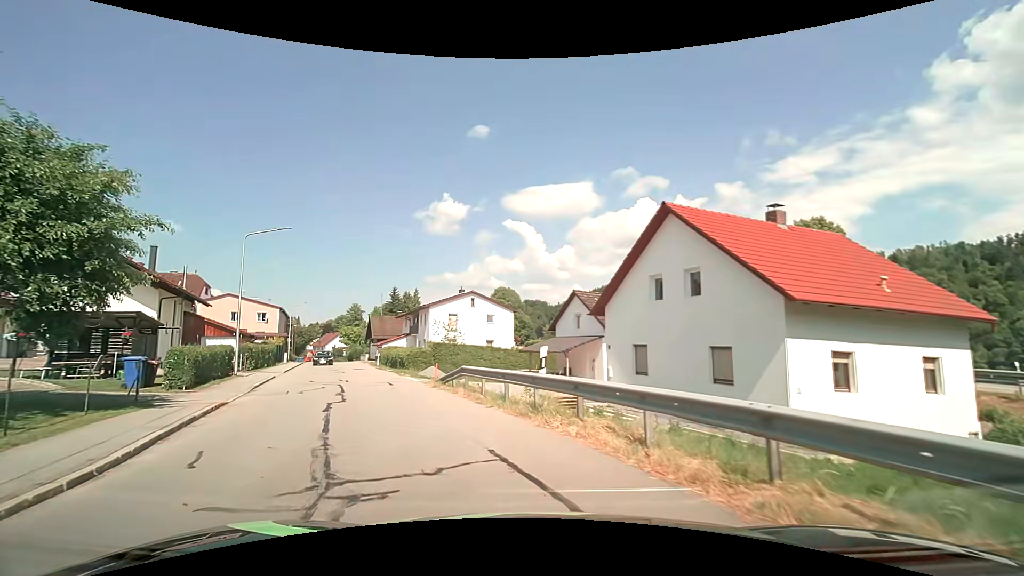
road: tertiary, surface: asphalt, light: Day
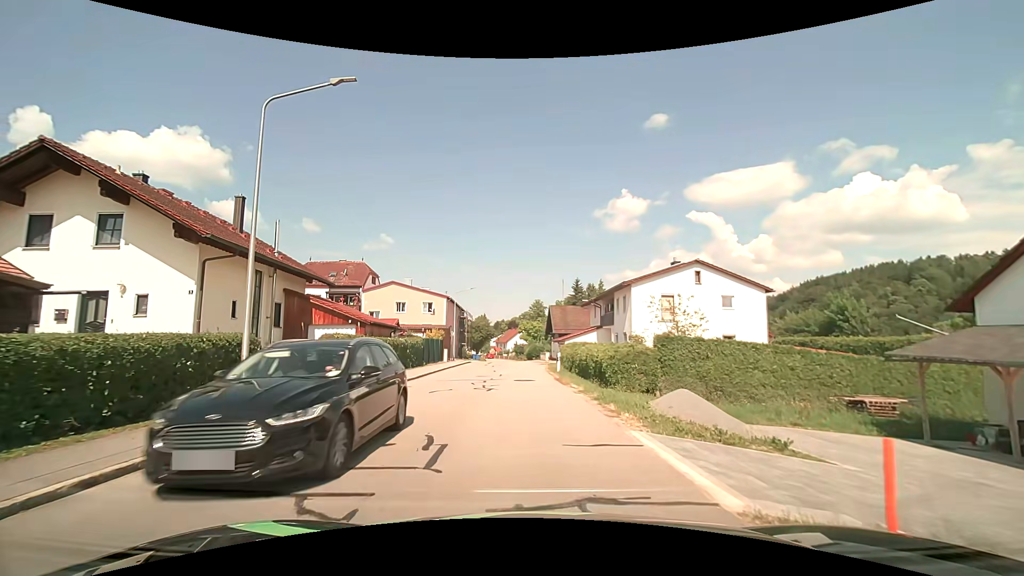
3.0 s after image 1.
(-4.3, +16.6) m; -22°
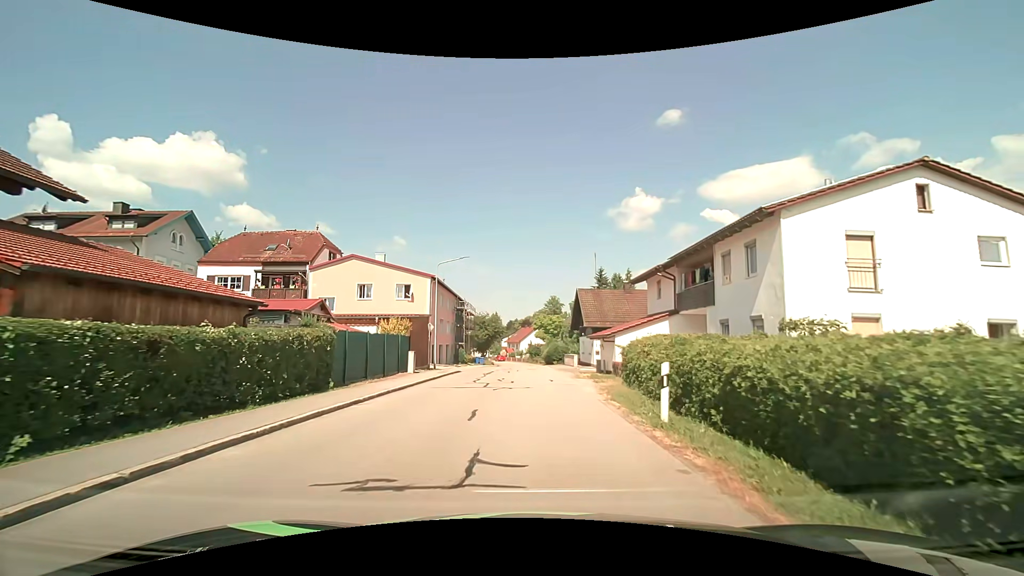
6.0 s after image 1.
(-0.6, +19.0) m; -2°
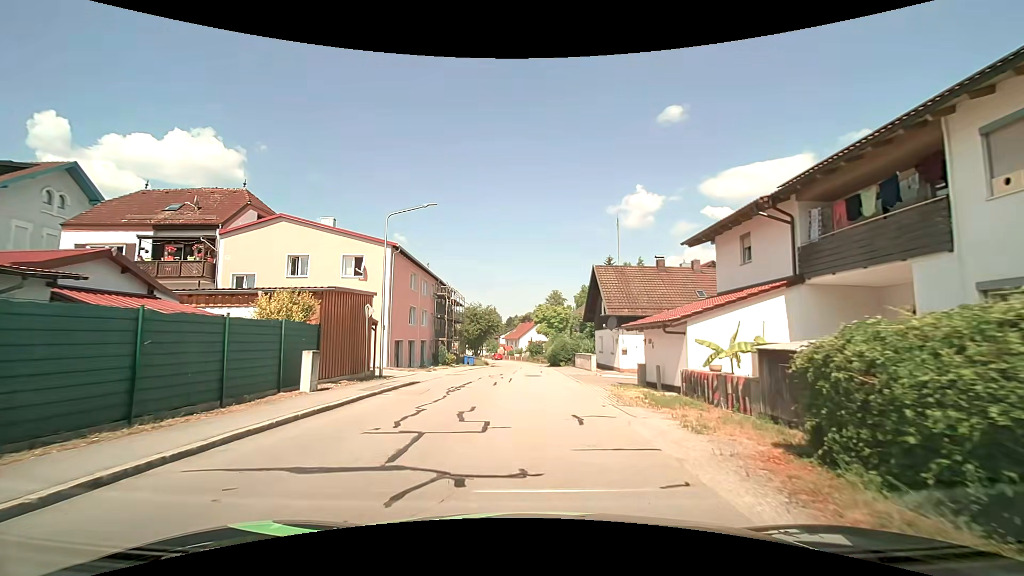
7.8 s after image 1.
(0.0, +12.3) m; 0°
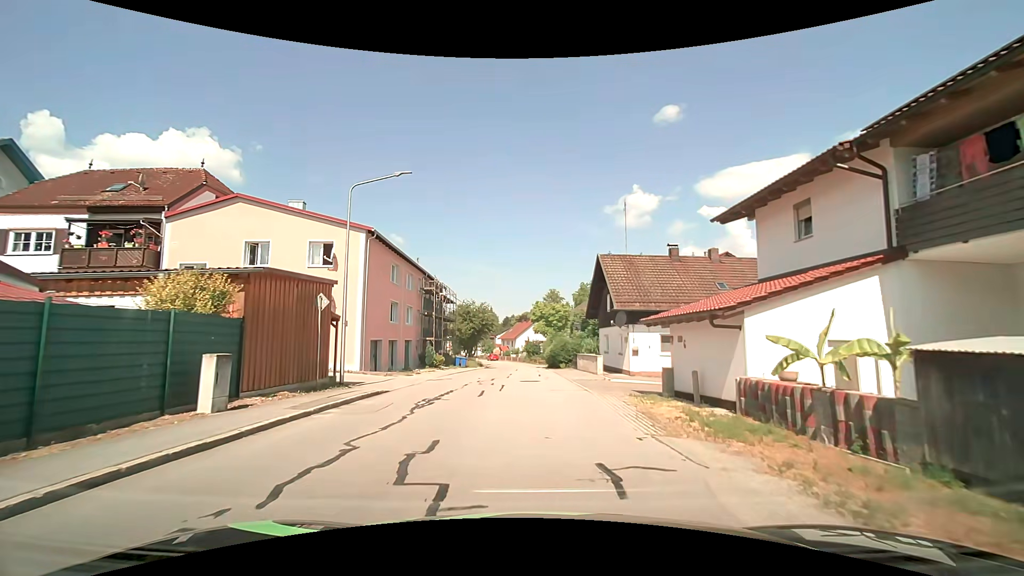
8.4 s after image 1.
(0.0, +4.2) m; +1°
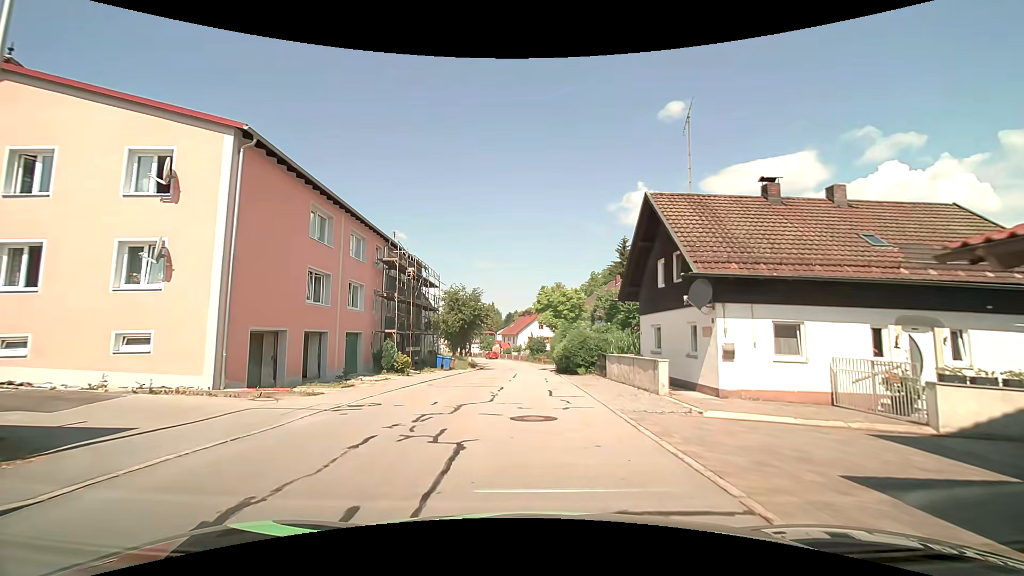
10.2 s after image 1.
(-0.1, +12.2) m; -1°
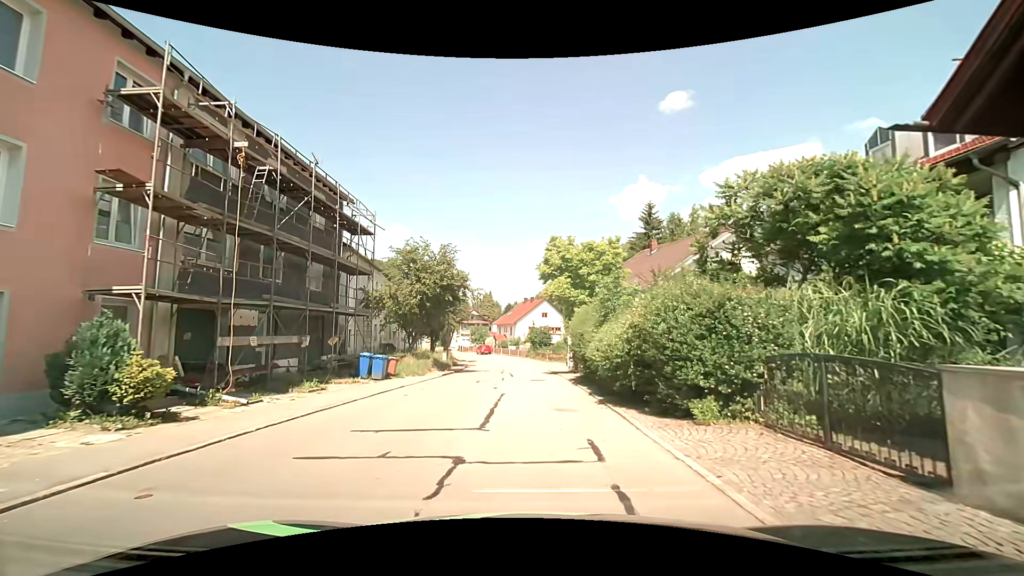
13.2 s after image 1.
(+0.1, +18.3) m; -1°
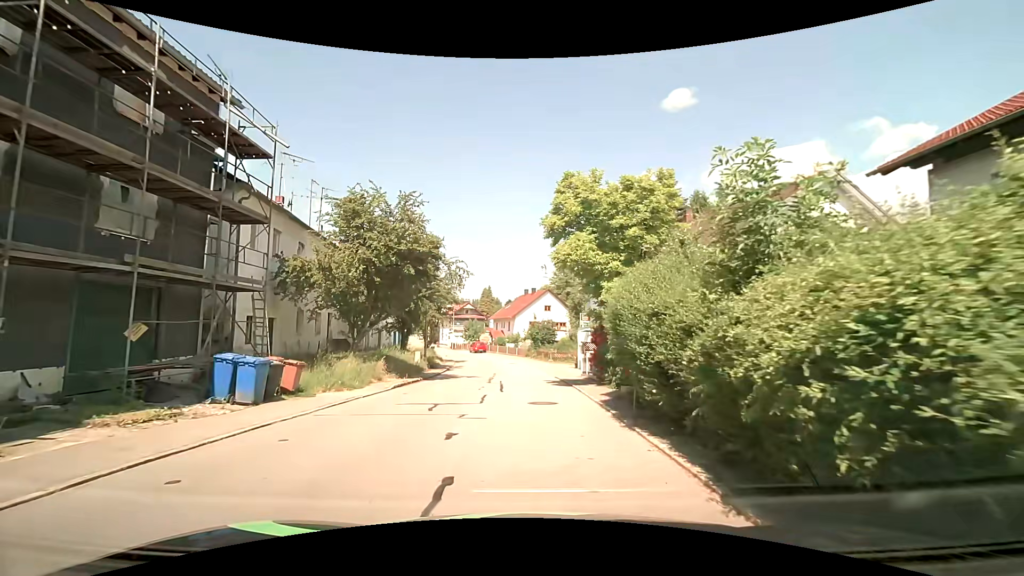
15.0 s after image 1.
(+0.2, +9.9) m; 0°
